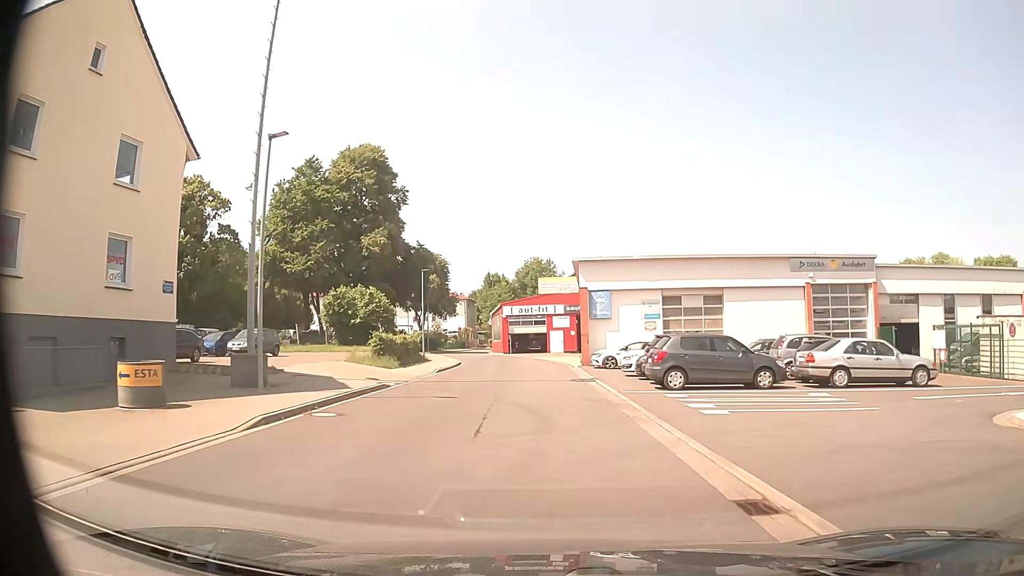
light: Day
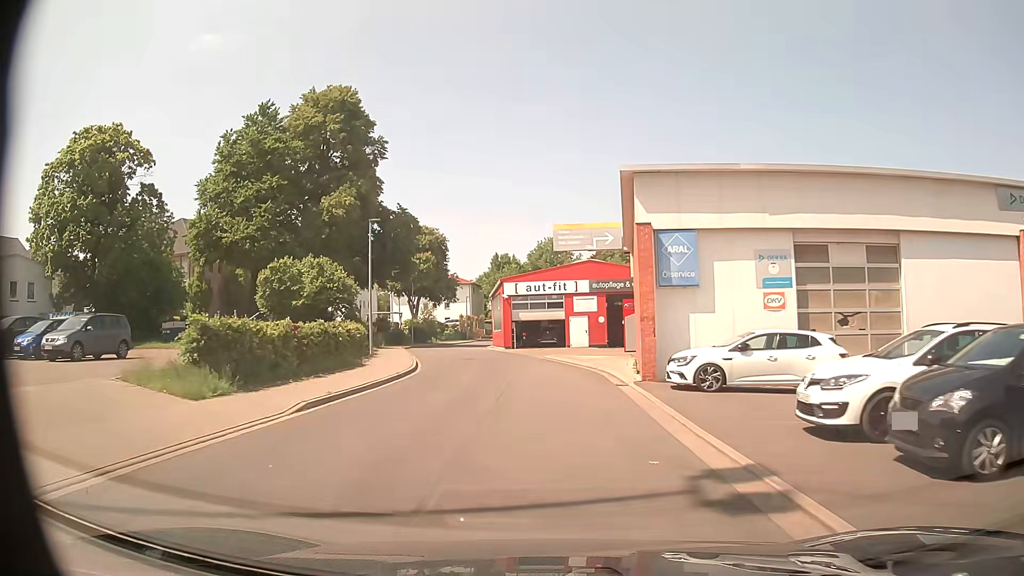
(-0.1, +17.6) m; -1°
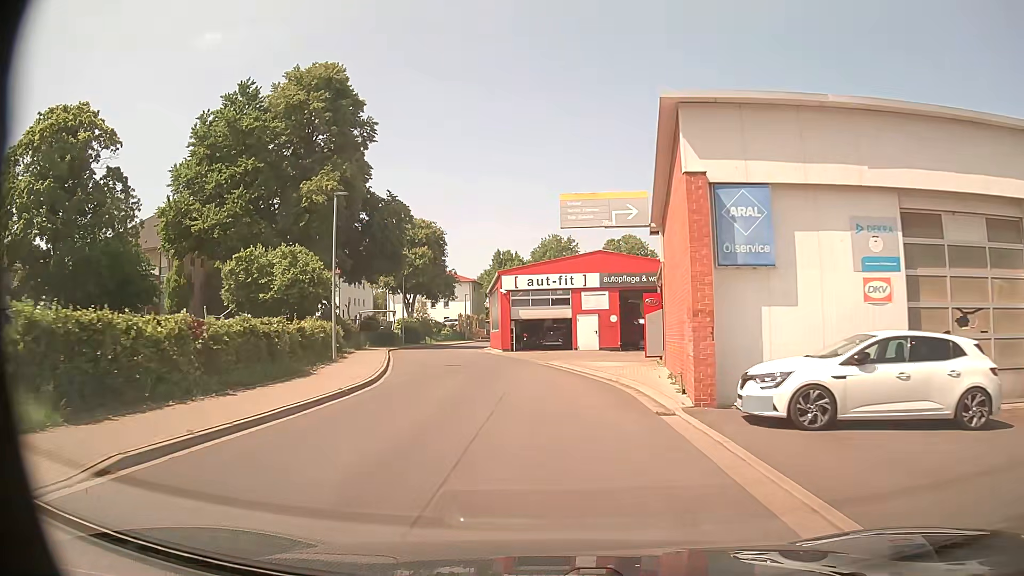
(0.0, +5.7) m; +1°
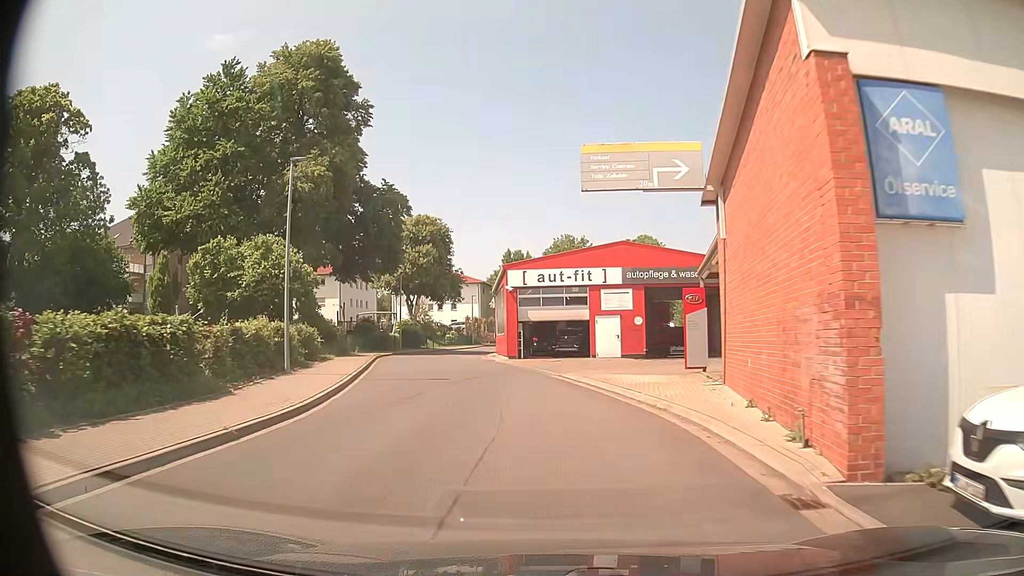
(-0.1, +5.6) m; -2°
